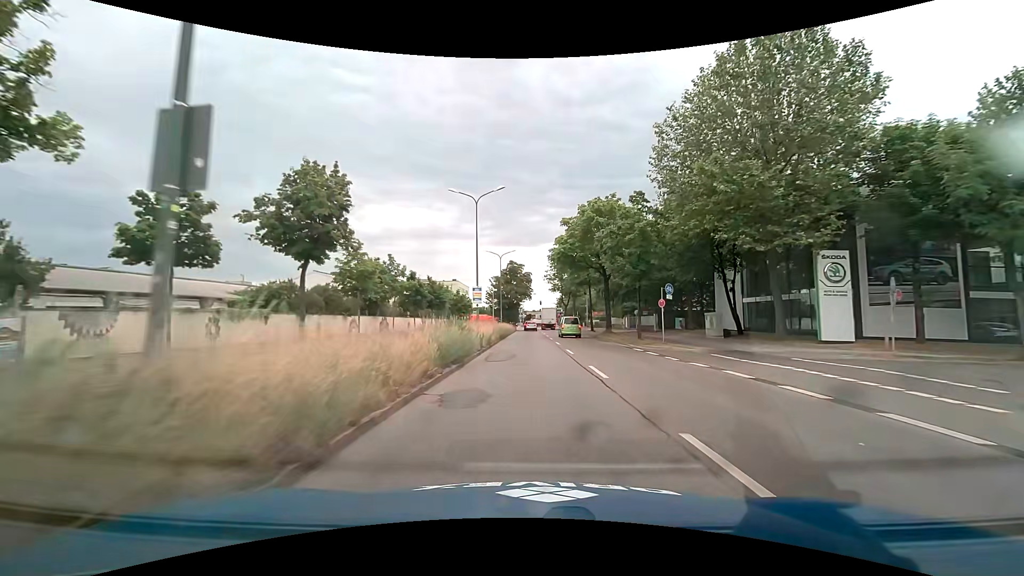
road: primary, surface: asphalt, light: Day
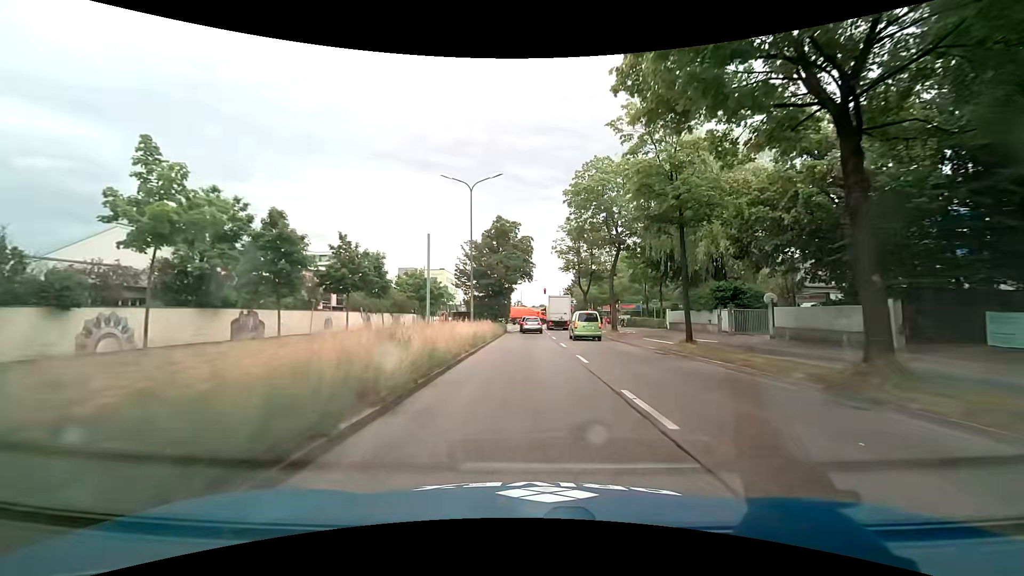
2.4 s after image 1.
(0.0, +32.4) m; 0°
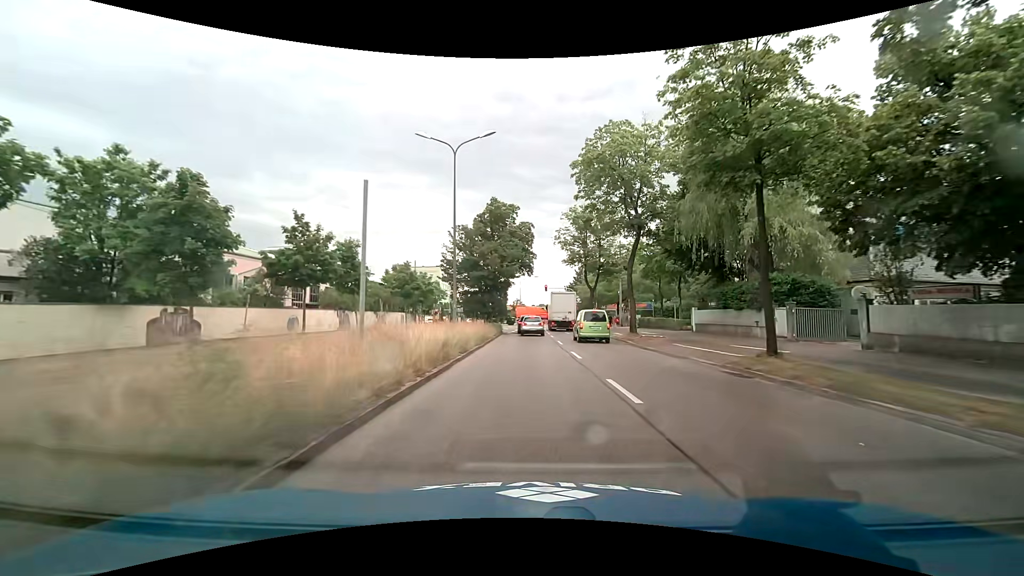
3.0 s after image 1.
(0.0, +7.1) m; 0°
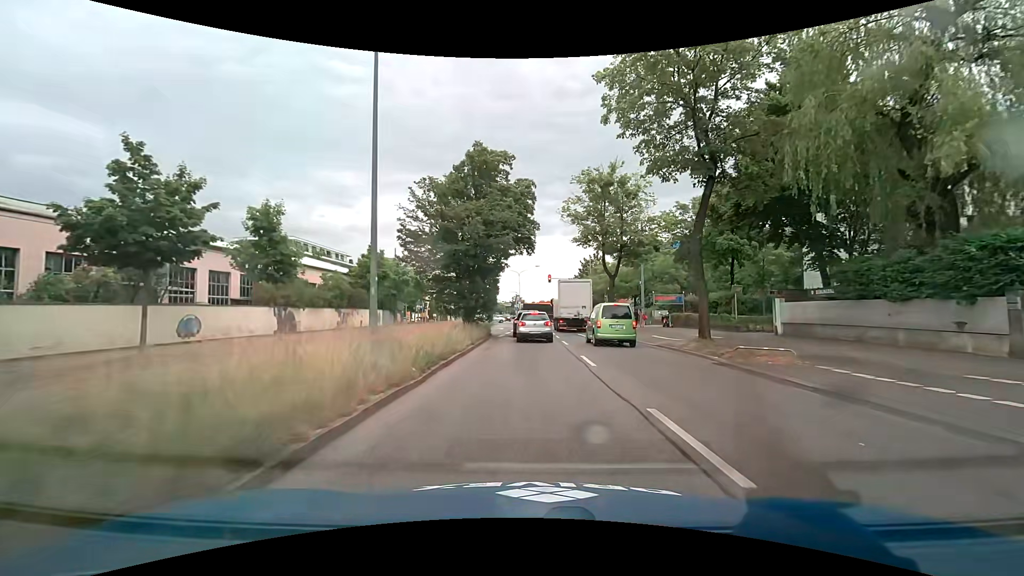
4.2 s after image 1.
(0.0, +12.5) m; 0°
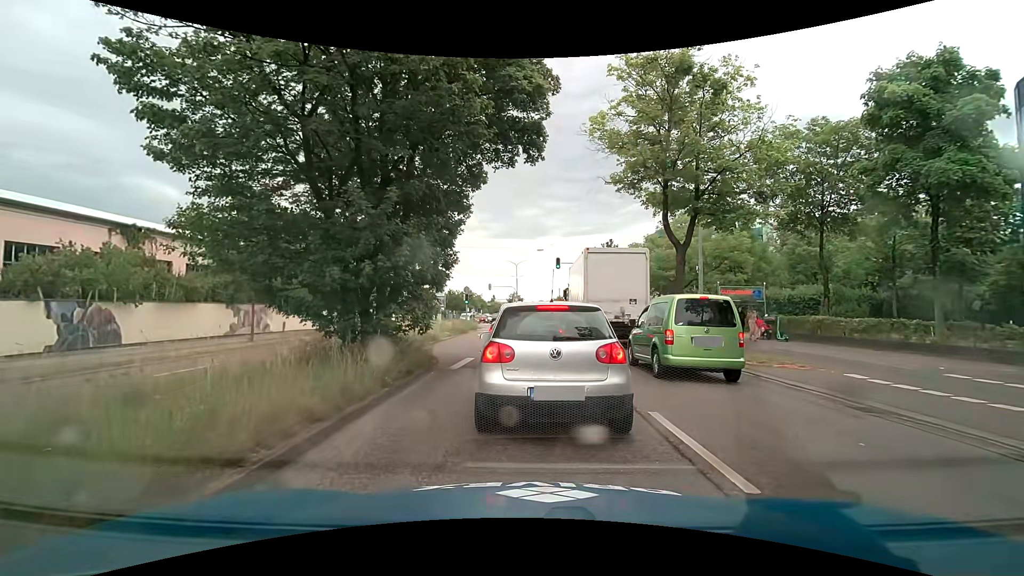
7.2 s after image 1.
(+0.1, +17.3) m; +1°
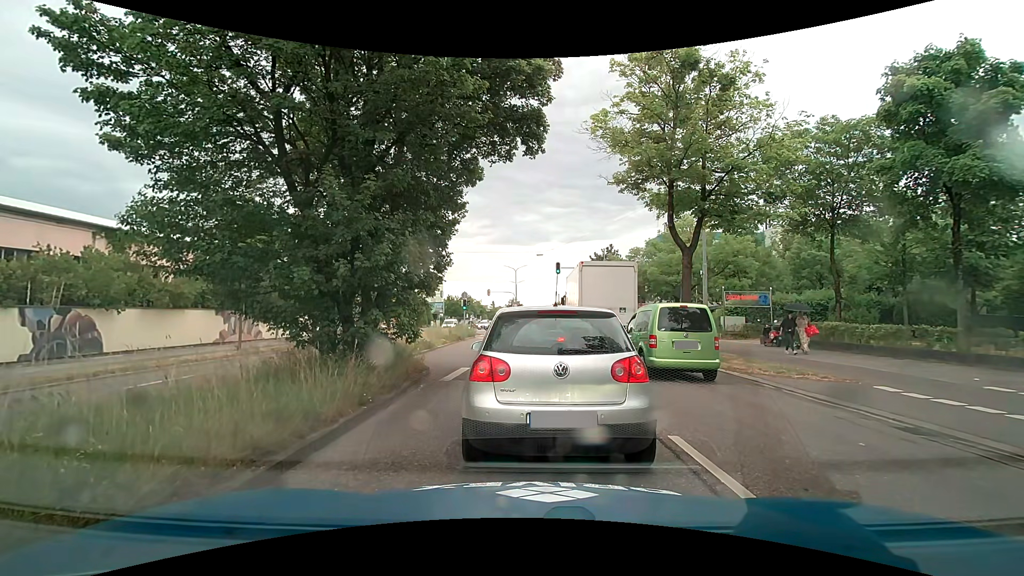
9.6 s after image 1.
(0.0, +0.9) m; 0°
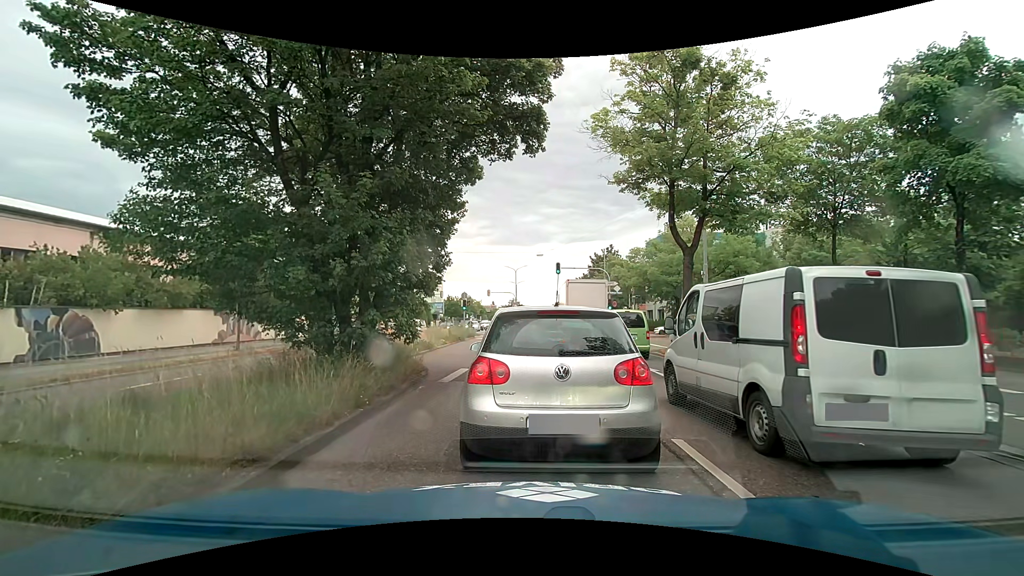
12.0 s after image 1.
(0.0, +0.2) m; 0°
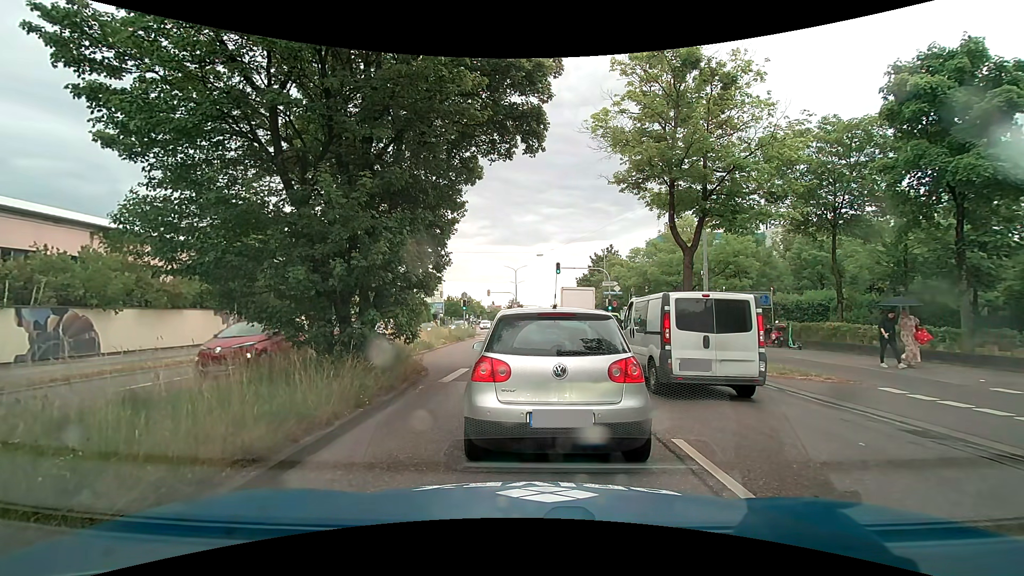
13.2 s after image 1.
(0.0, 0.0) m; 0°
(0, +10) (0, +20) (0, +30) (0, +40) (+1, +50) (+1, +60) (+1, +70) (+1, +80) (+2, +90) (+2, +100) m
